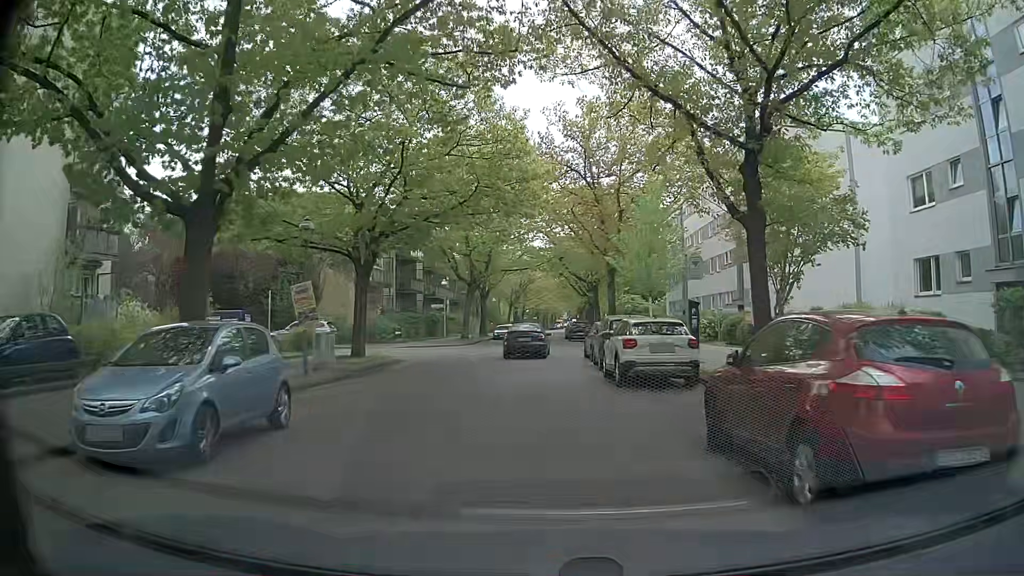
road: residential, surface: concrete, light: Day
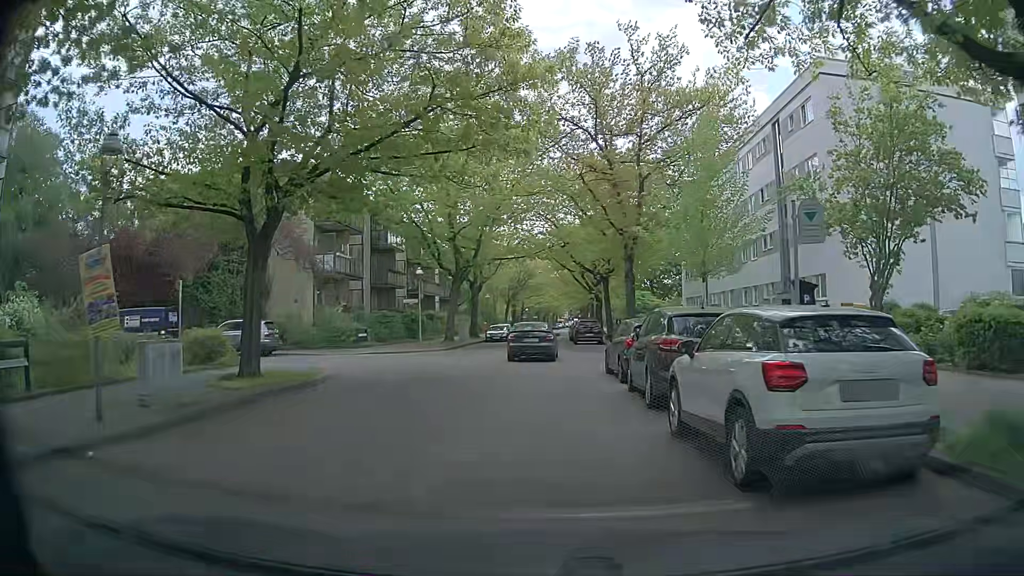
(-0.1, +9.2) m; 0°
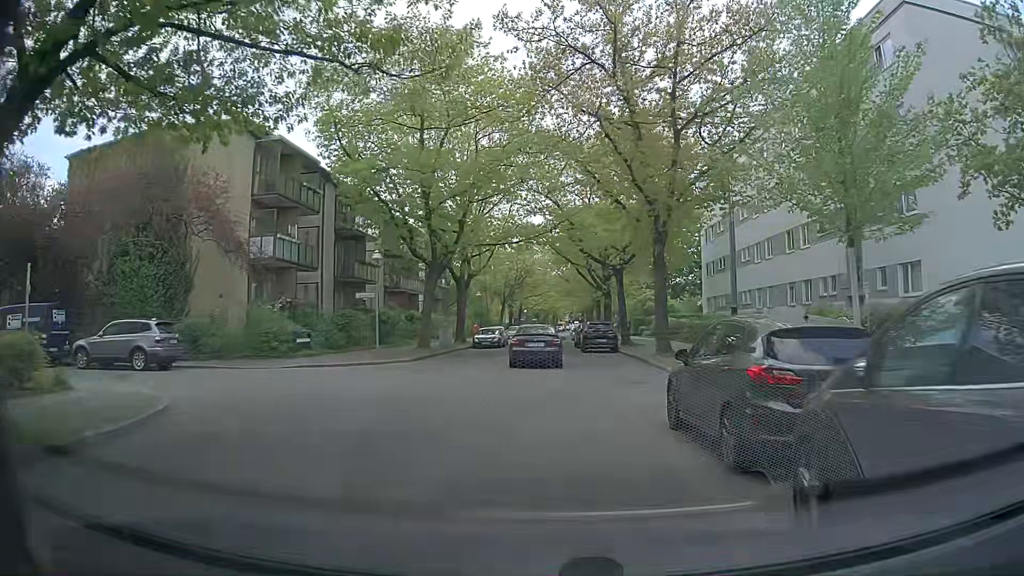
(0.0, +9.3) m; +1°
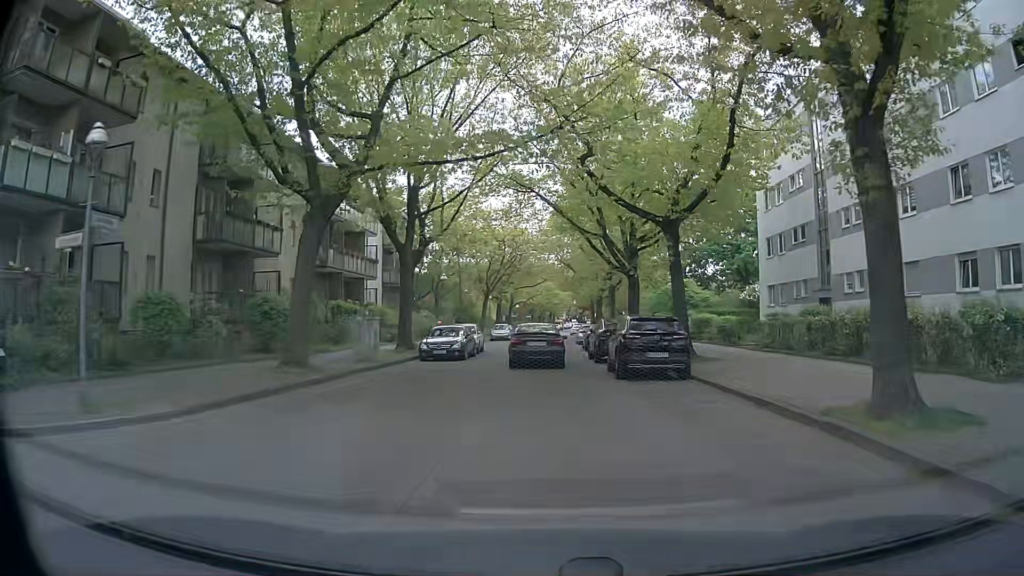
(-0.1, +17.9) m; 0°
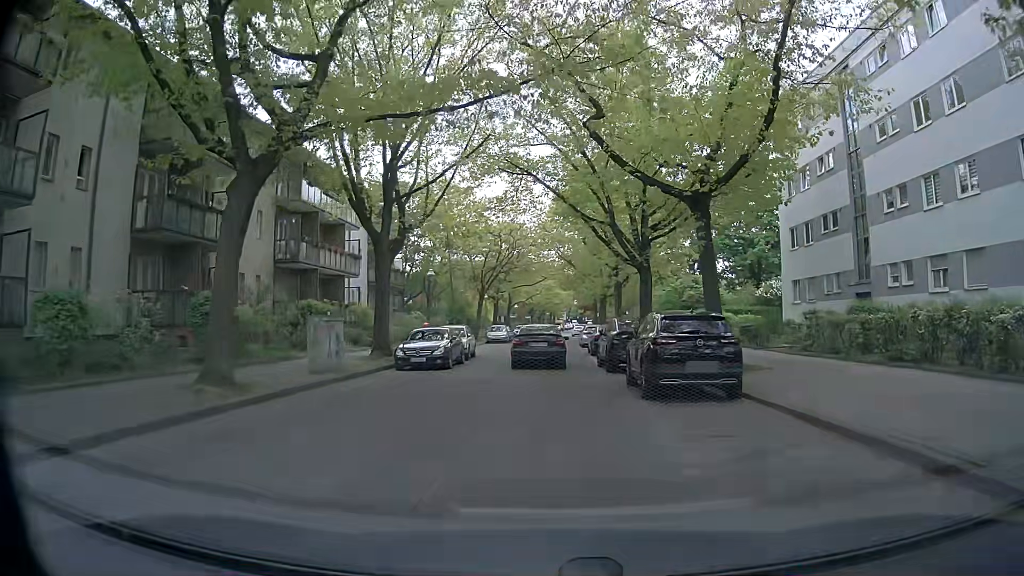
(0.0, +4.5) m; +1°
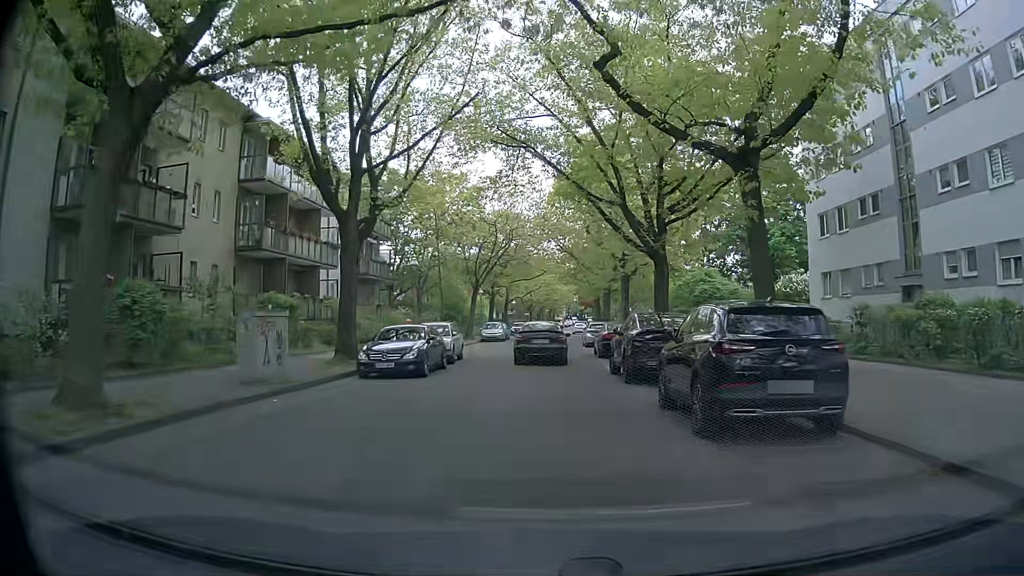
(-0.1, +4.5) m; 0°
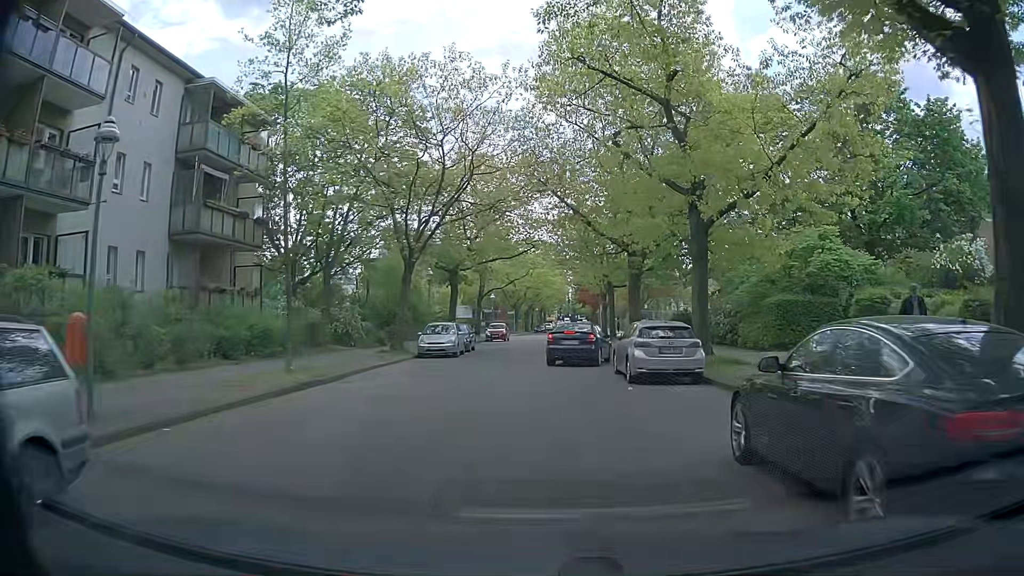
(-0.1, +22.6) m; -1°
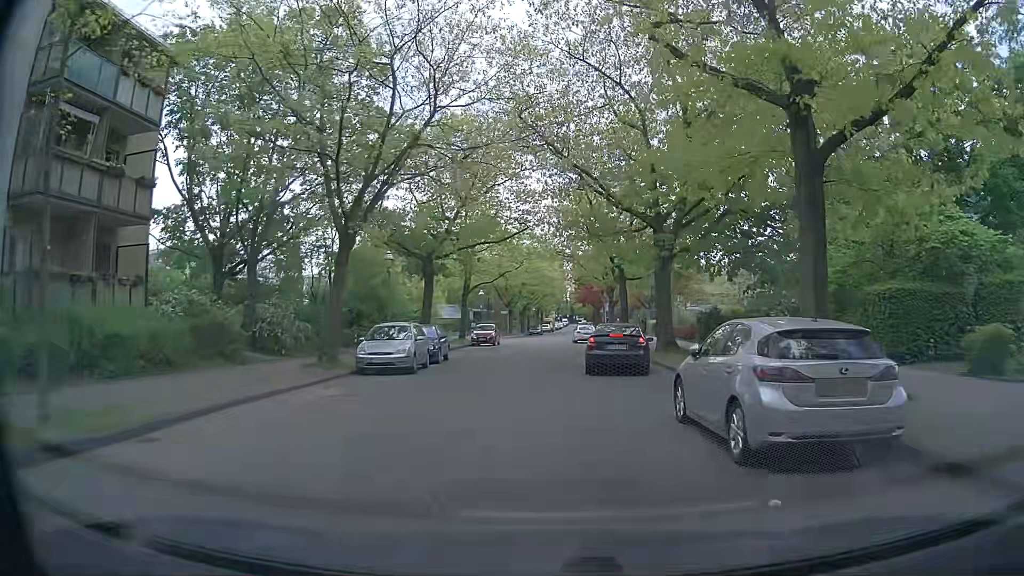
(+0.2, +9.1) m; +1°
(0, +10) (0, +20) (0, +30) (0, +40) (0, +50) (+1, +60) (+2, +70) (+2, +80) (+3, +90) (+3, +100) m
